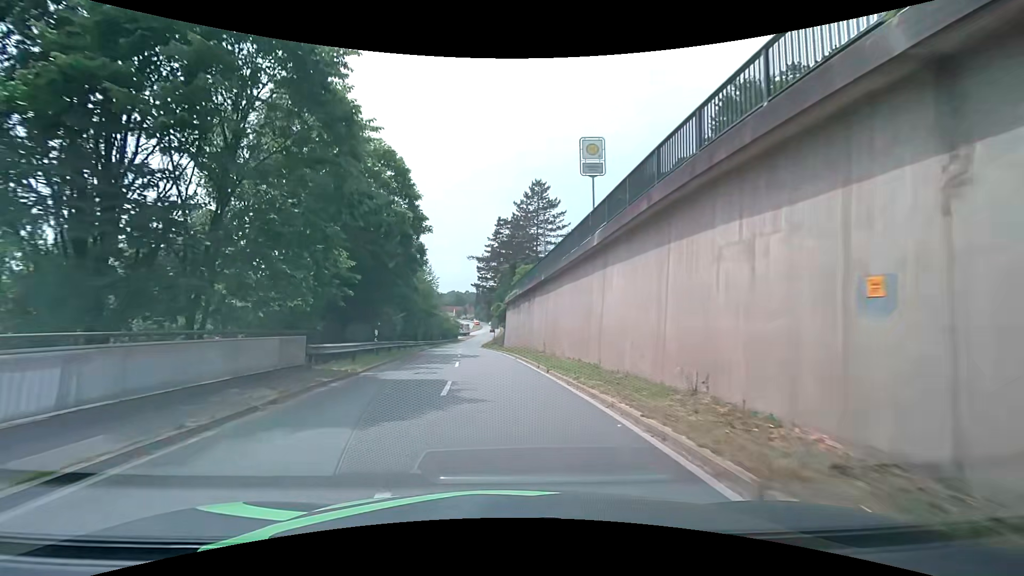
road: primary_link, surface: asphalt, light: Day
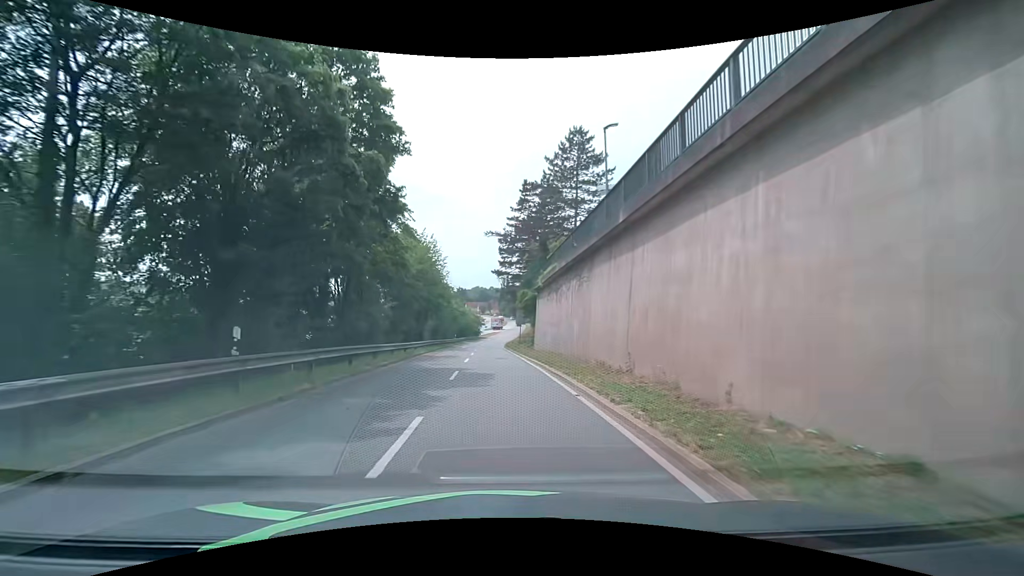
(-0.4, +14.6) m; -3°
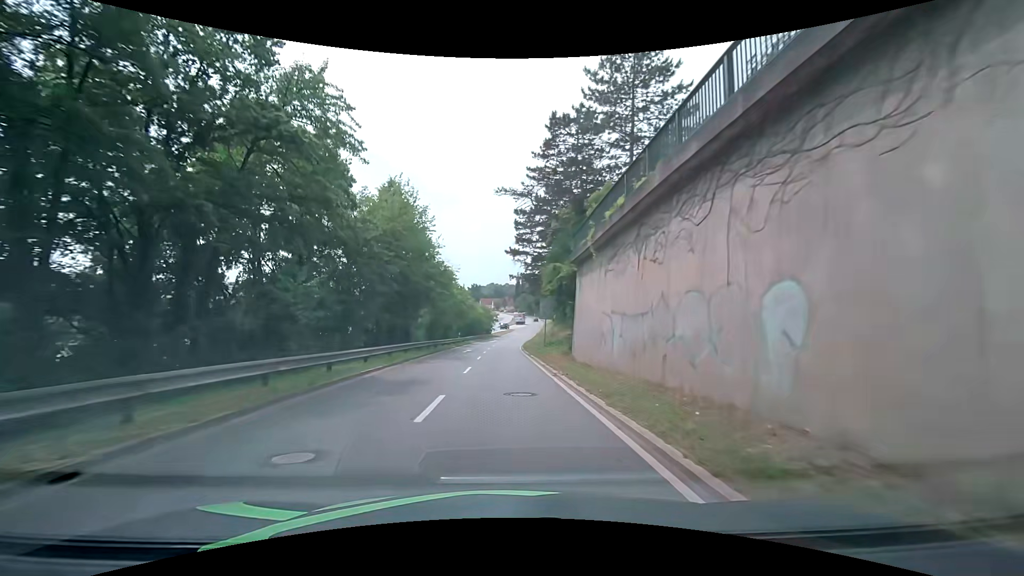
(-0.4, +15.2) m; -2°
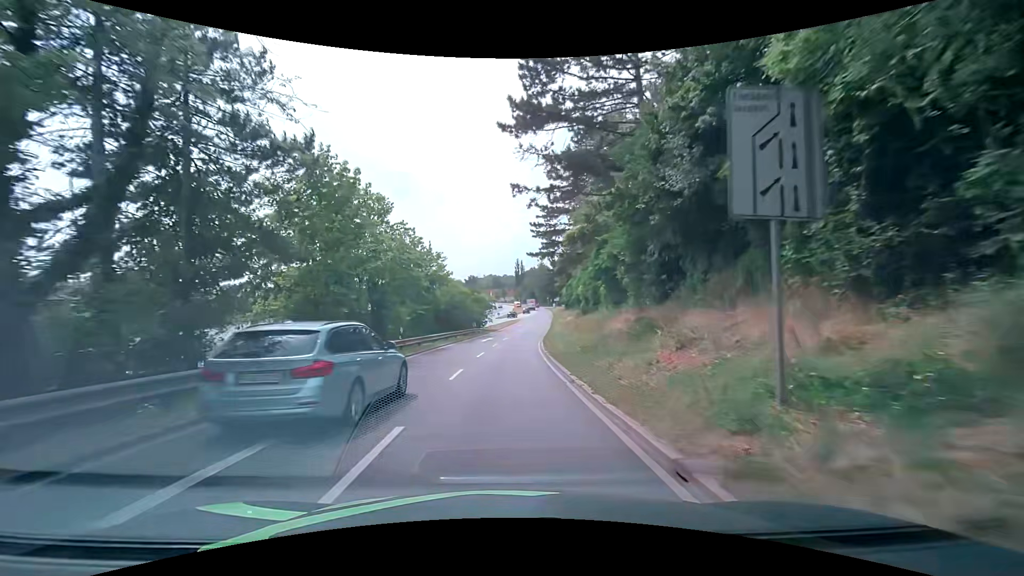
(-0.3, +31.0) m; 0°
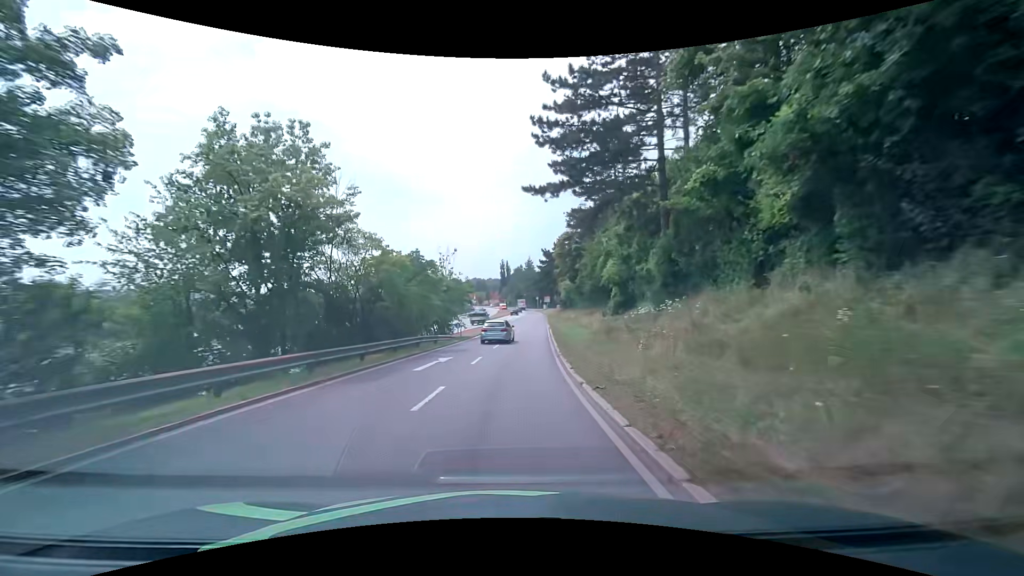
(+0.3, +22.5) m; +1°
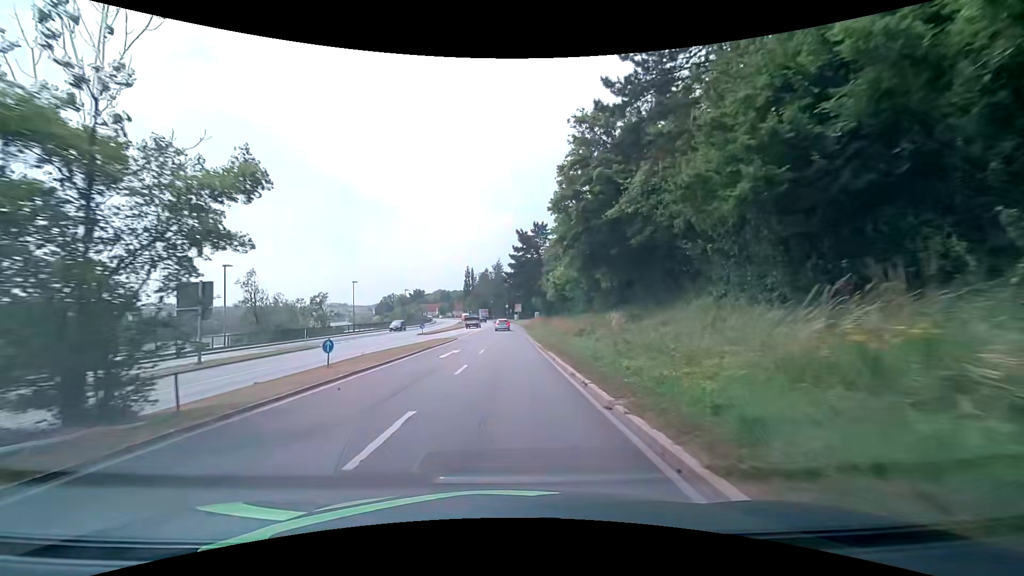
(+1.2, +29.8) m; +4°
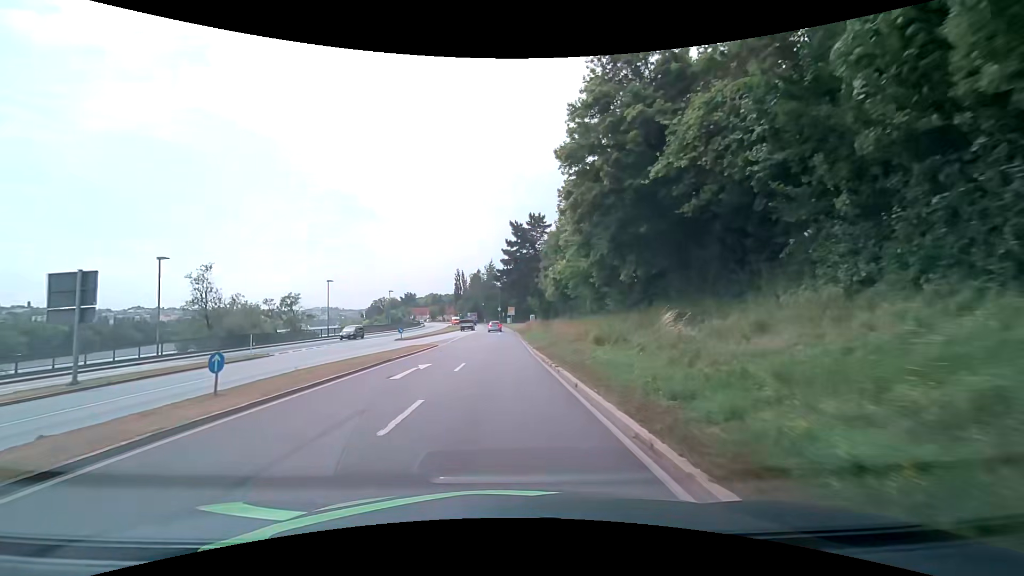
(+0.1, +7.6) m; +1°
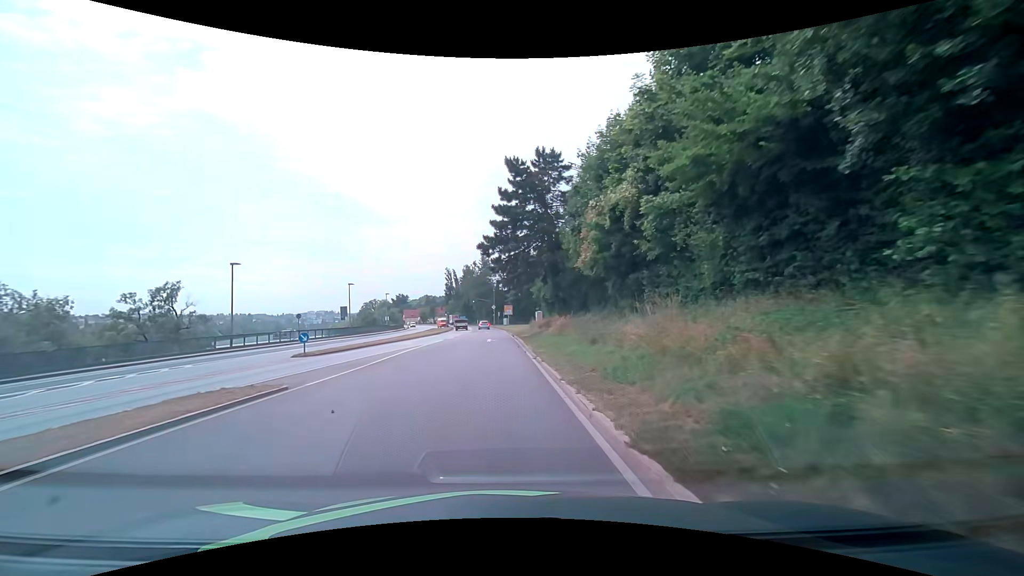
(+0.4, +23.1) m; +1°
(0, +10) (0, +20) (-1, +30) (-1, +40) (-2, +50) (-2, +60) (-3, +70) (-4, +80) (-5, +90) (-6, +100) m
